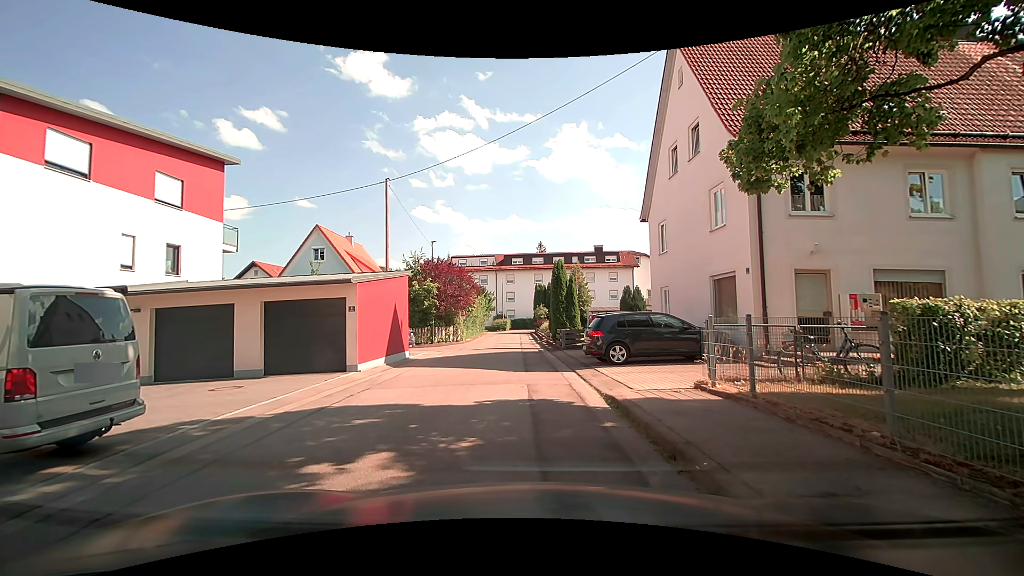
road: residential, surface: asphalt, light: Day
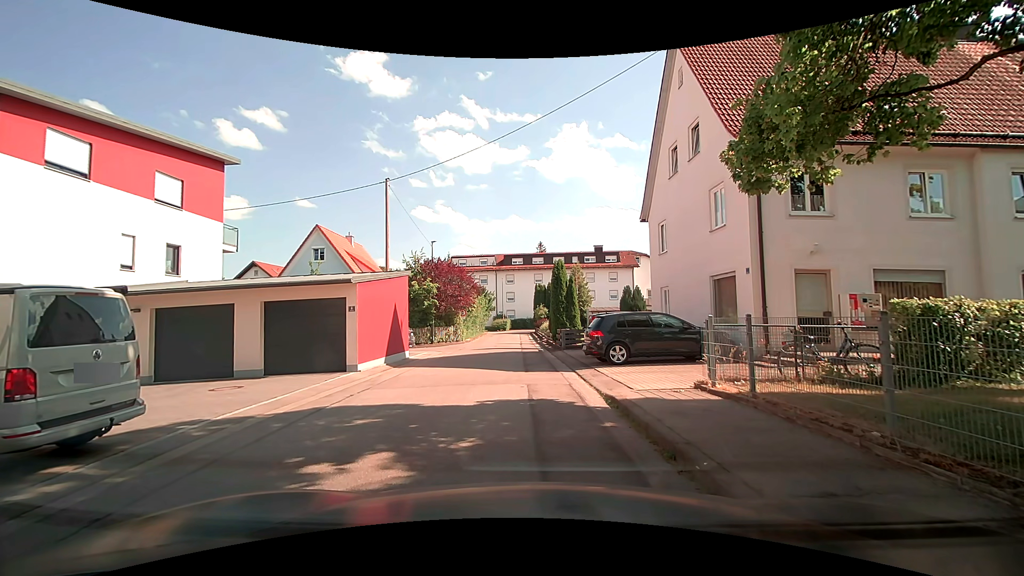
(0.0, 0.0) m; 0°
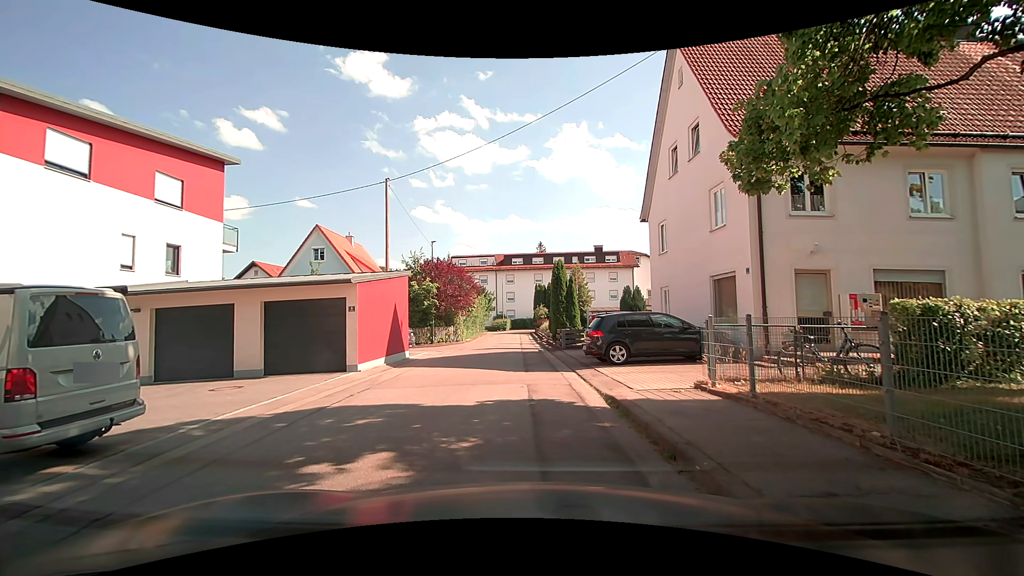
(0.0, 0.0) m; 0°
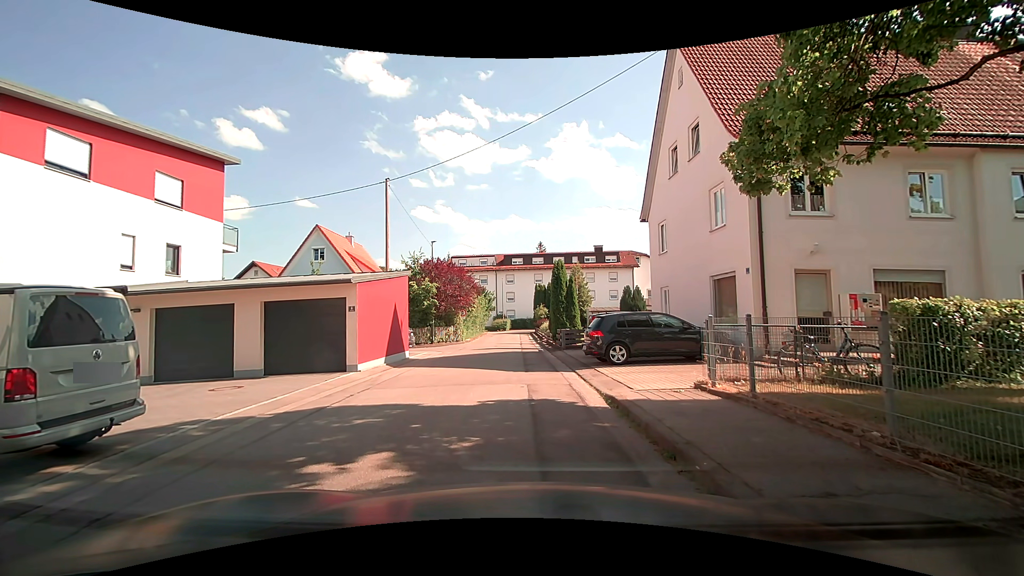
(0.0, 0.0) m; 0°
